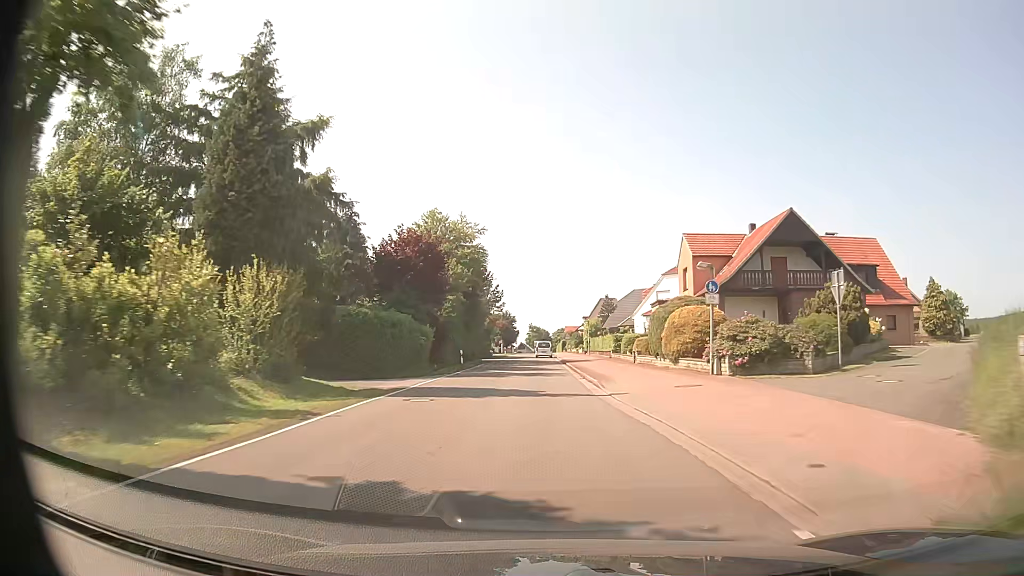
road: tertiary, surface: asphalt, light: Day
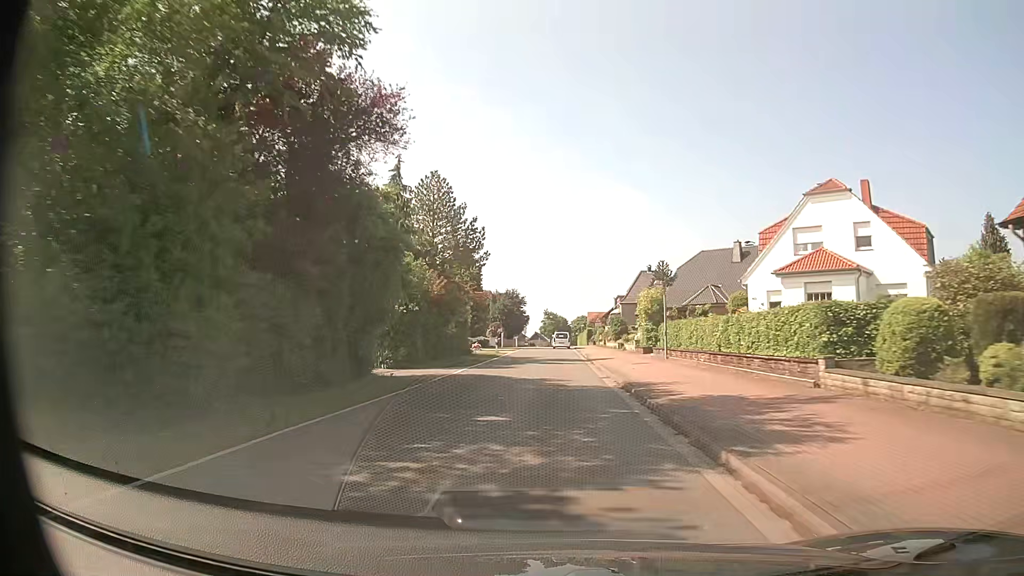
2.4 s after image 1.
(-0.5, +38.5) m; -2°
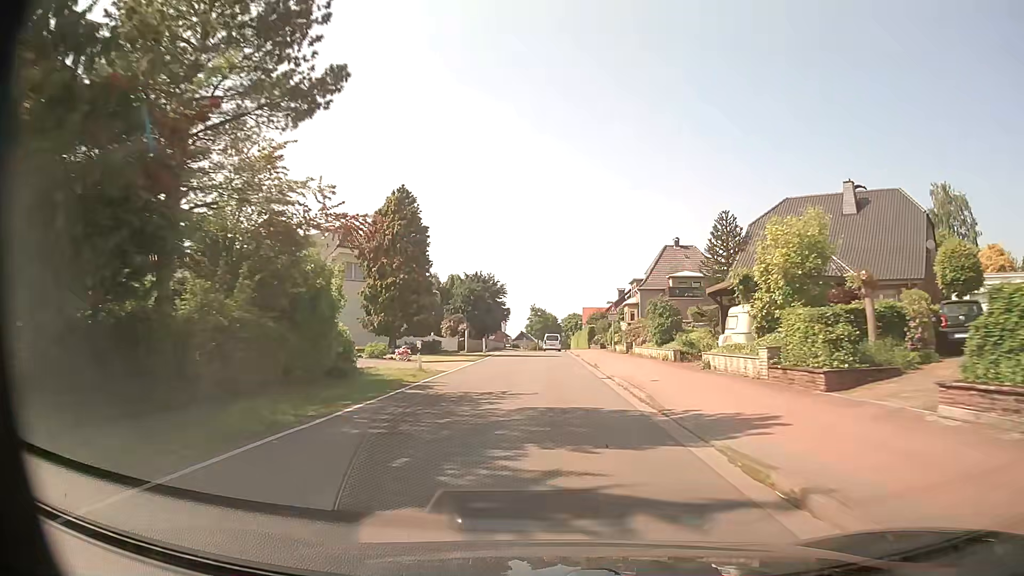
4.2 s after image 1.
(+0.1, +28.5) m; +1°
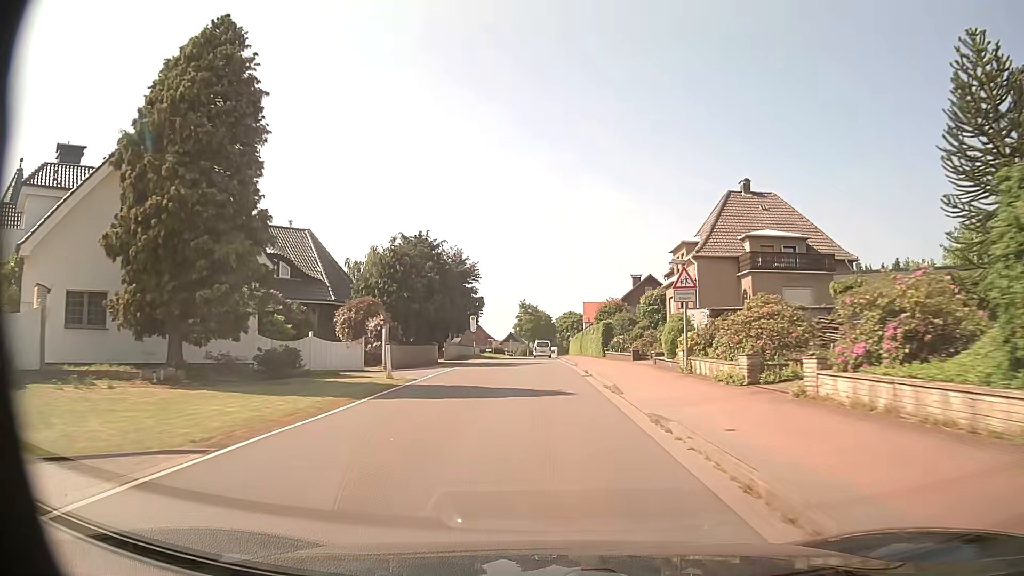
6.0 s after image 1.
(+0.1, +27.8) m; 0°
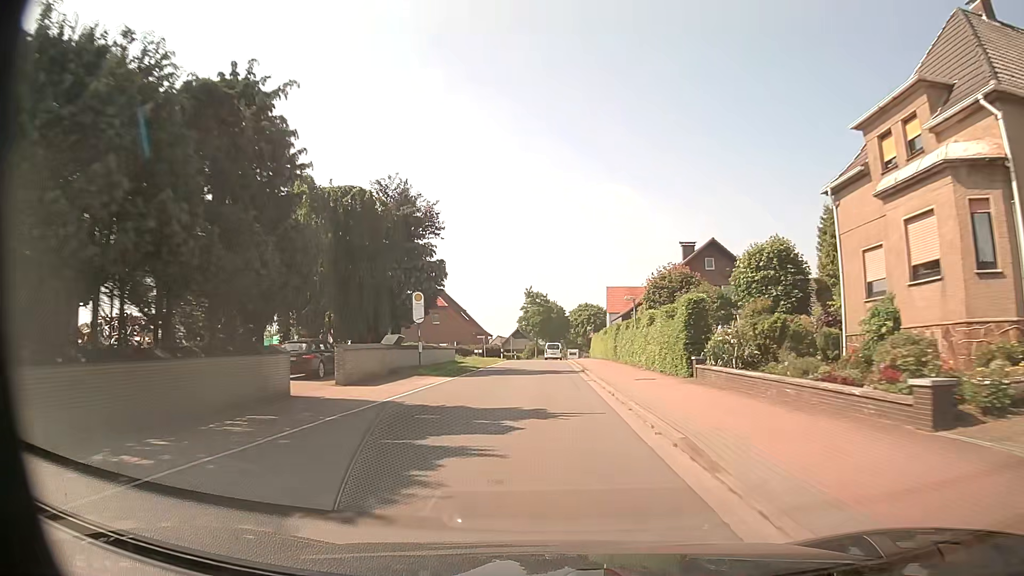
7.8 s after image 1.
(0.0, +27.4) m; -1°
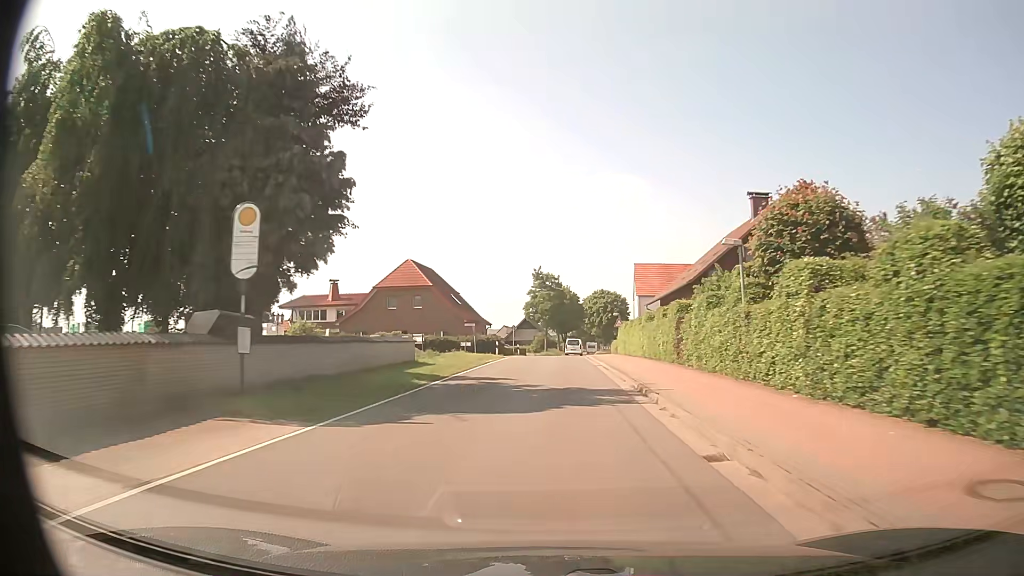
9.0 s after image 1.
(-0.1, +18.4) m; -1°
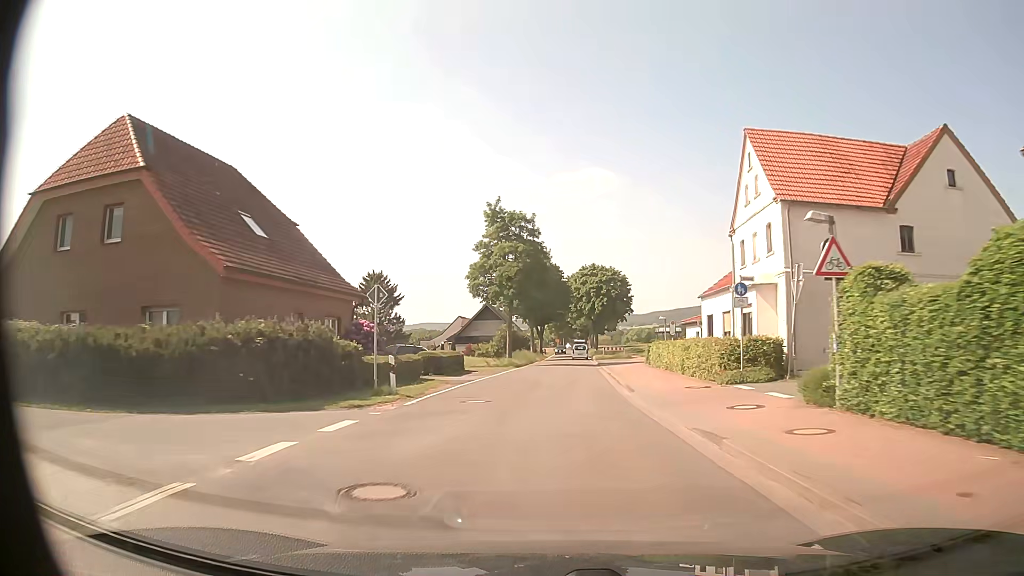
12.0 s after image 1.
(+0.4, +46.3) m; +2°
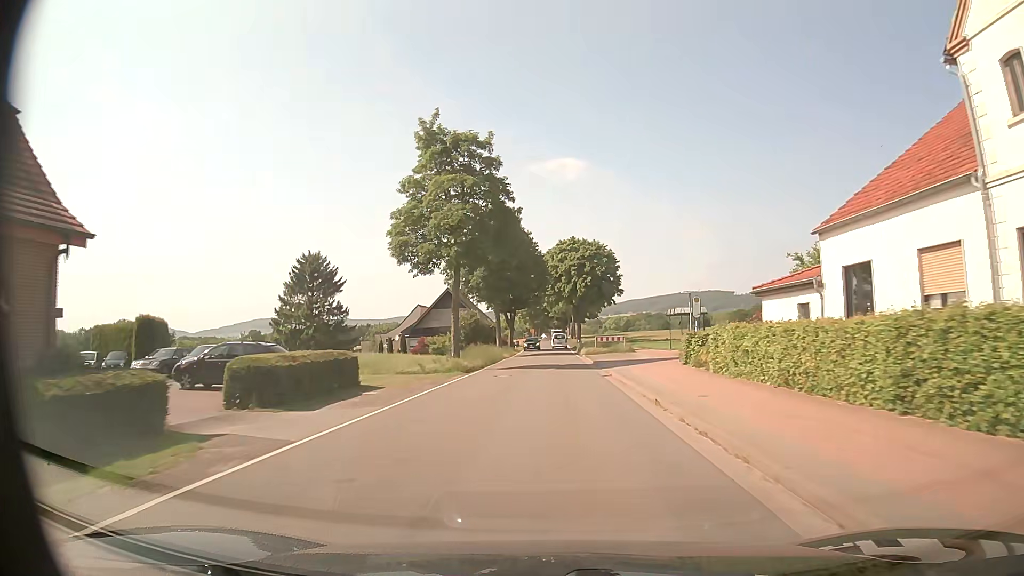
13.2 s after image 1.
(+0.4, +18.9) m; +2°
(0, +10) (0, +20) (0, +30) (+1, +40) (+1, +50) (+1, +60) (+1, +70) (+1, +80) (+1, +90) (+1, +100) m
